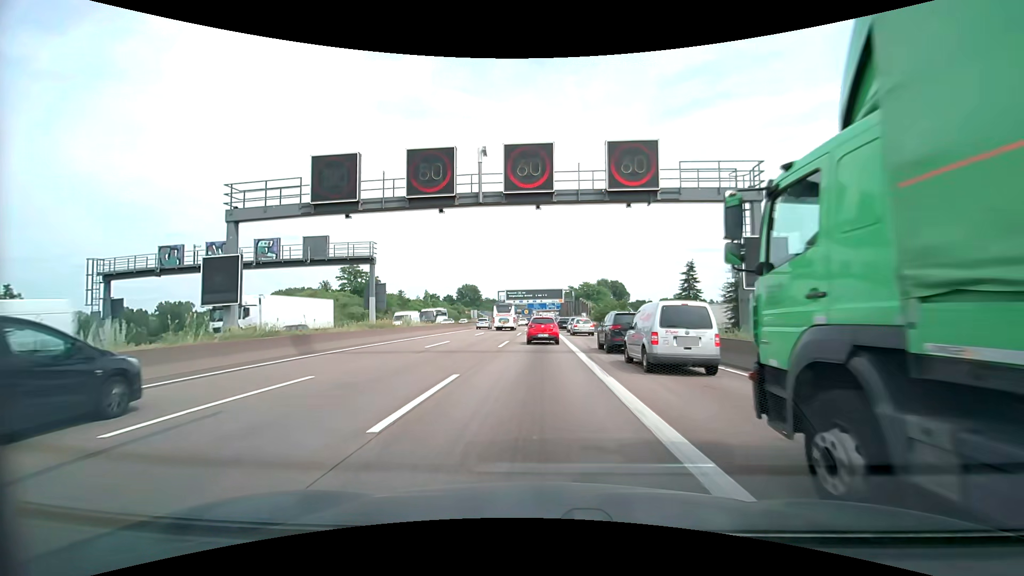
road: motorway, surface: asphalt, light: Day
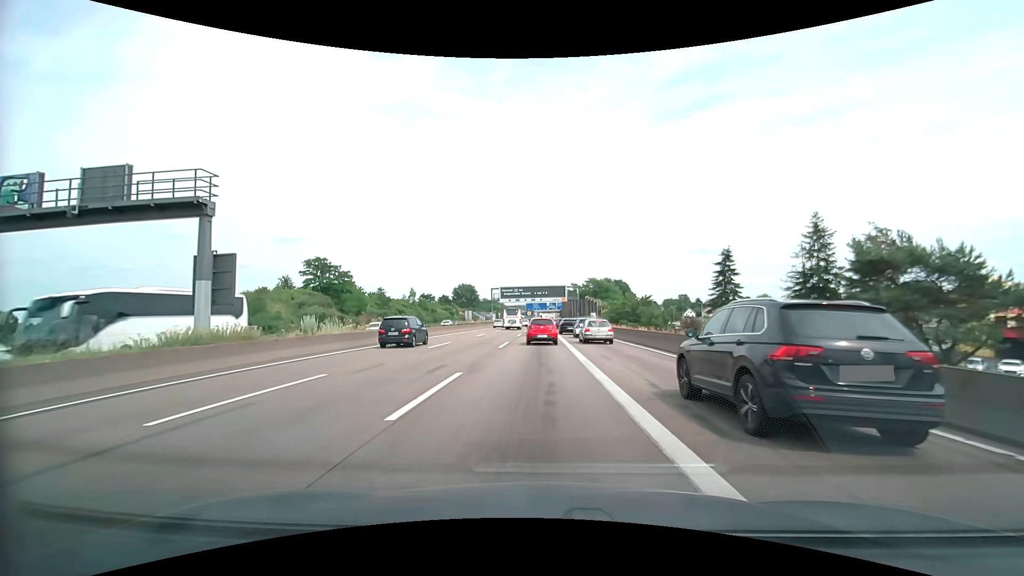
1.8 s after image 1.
(+0.1, +17.1) m; +1°
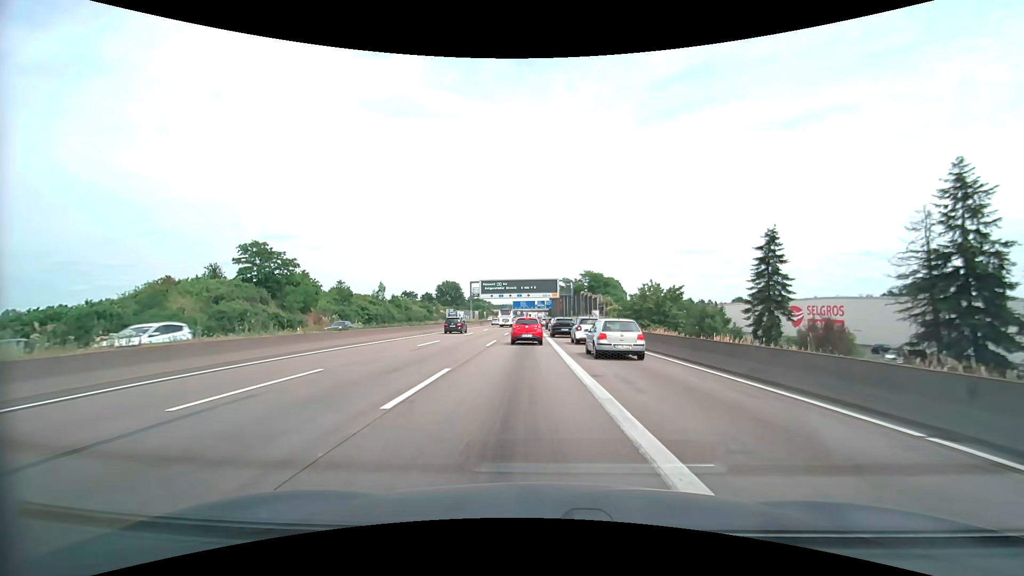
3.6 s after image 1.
(-0.3, +17.1) m; 0°
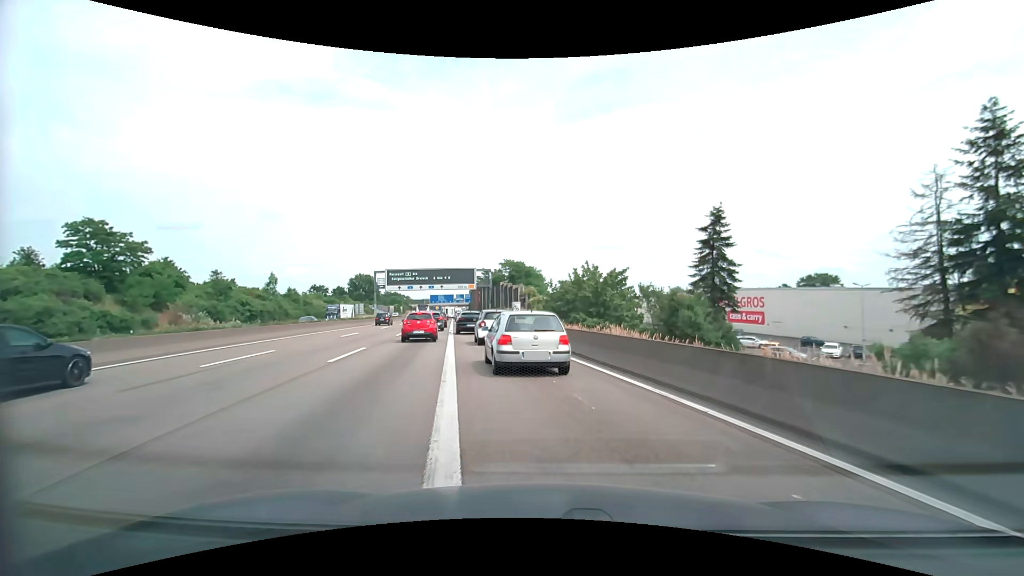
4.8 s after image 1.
(+0.8, +10.5) m; +9°
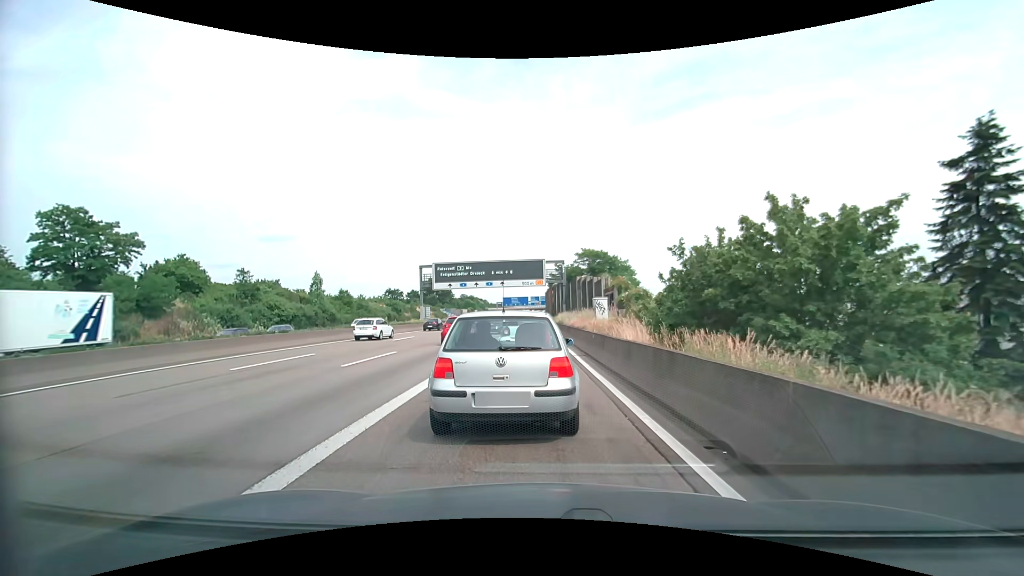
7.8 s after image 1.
(-0.6, +18.0) m; -8°
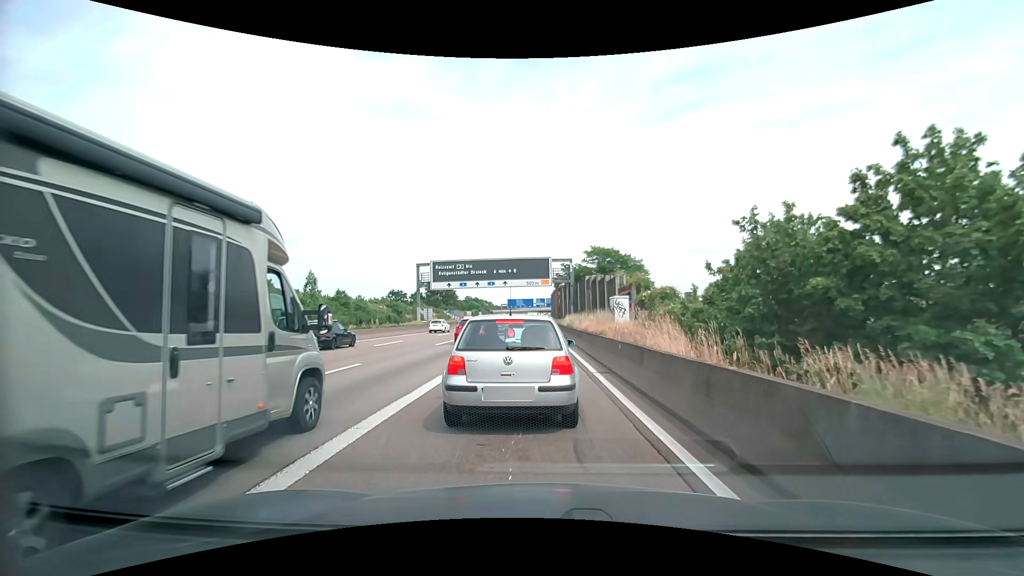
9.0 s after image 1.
(-0.1, +4.7) m; -1°
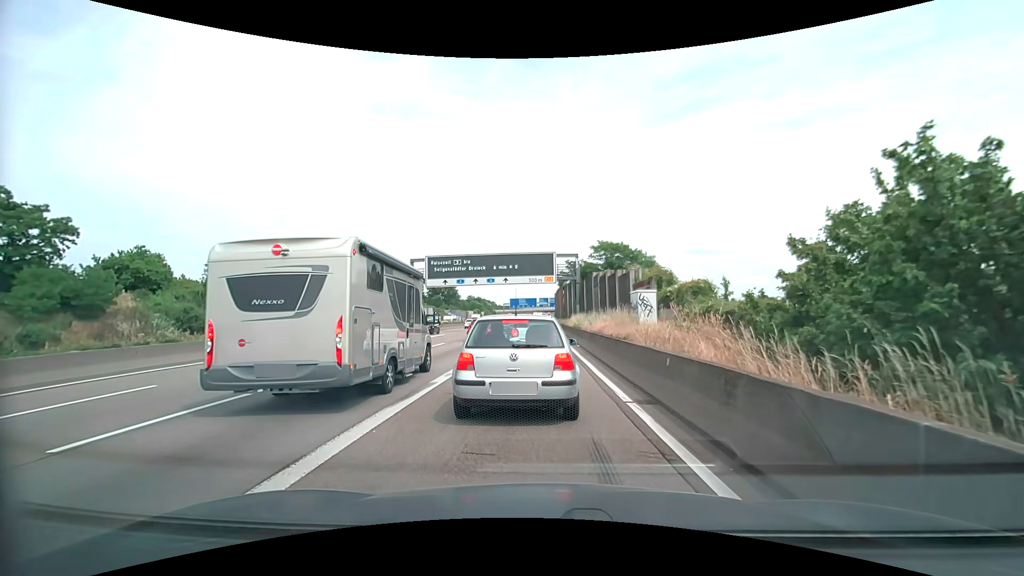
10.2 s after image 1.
(0.0, +4.6) m; 0°
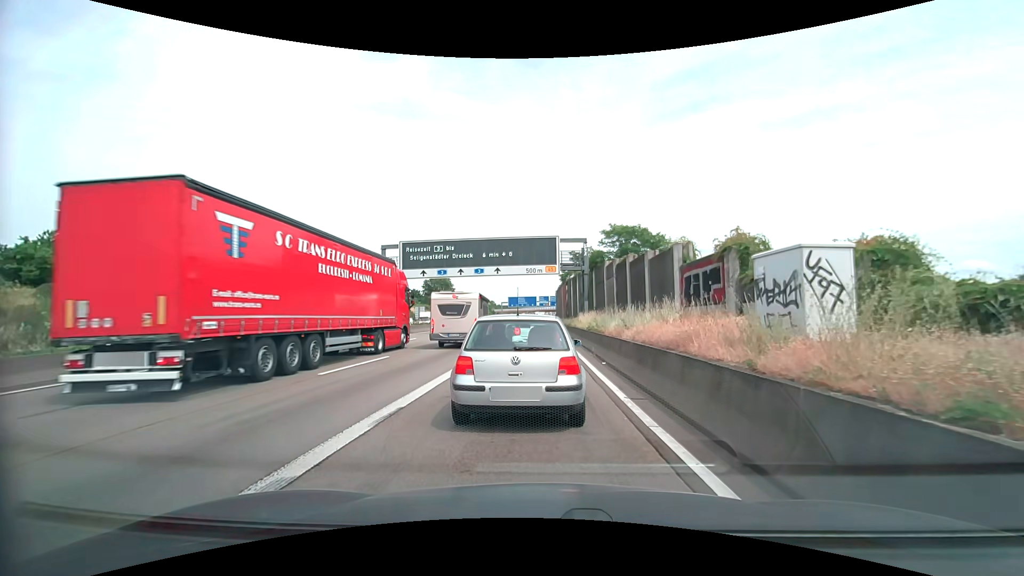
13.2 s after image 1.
(-0.1, +10.8) m; 0°
